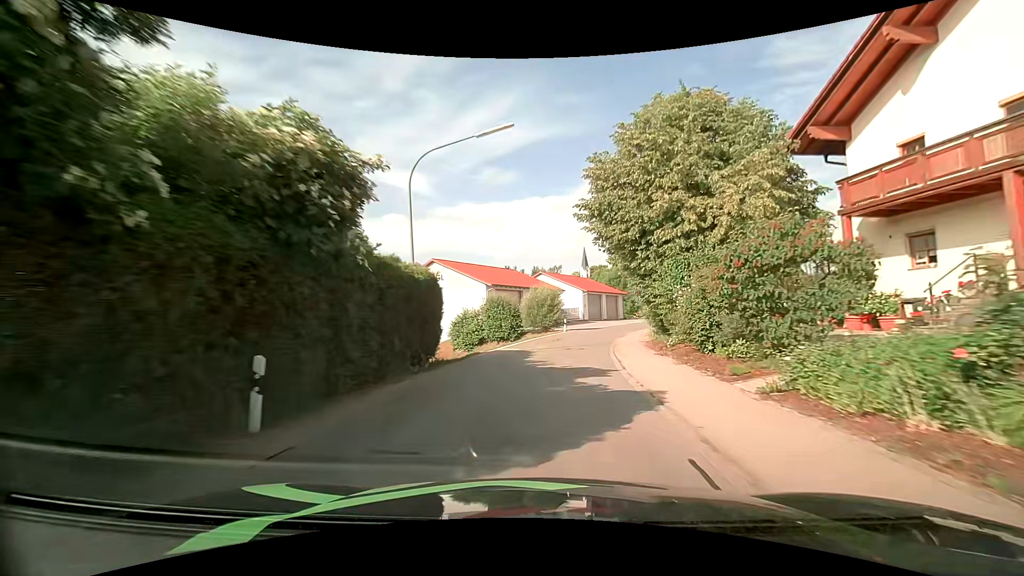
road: tertiary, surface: asphalt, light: Day
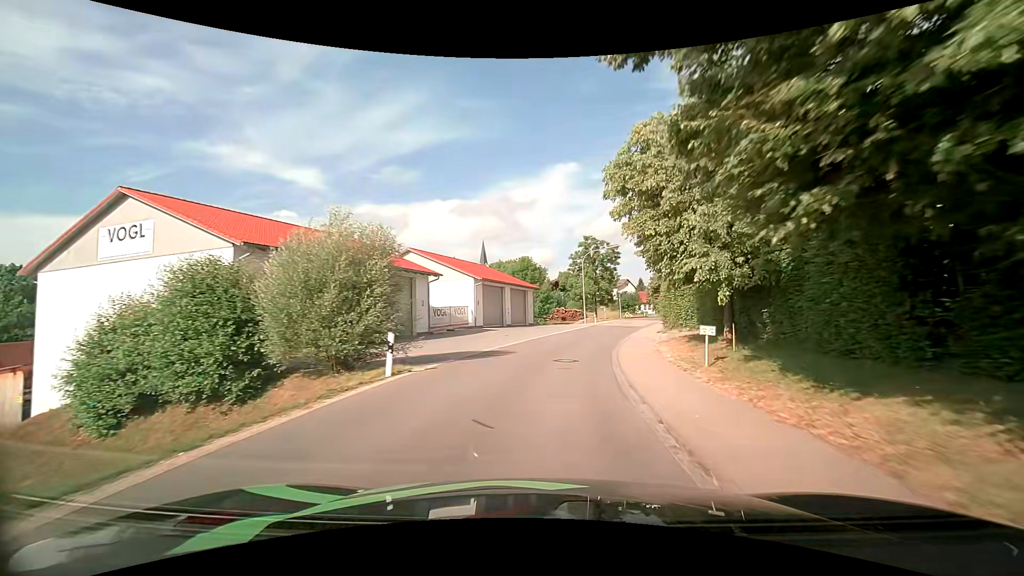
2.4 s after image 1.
(+2.9, +28.1) m; +11°
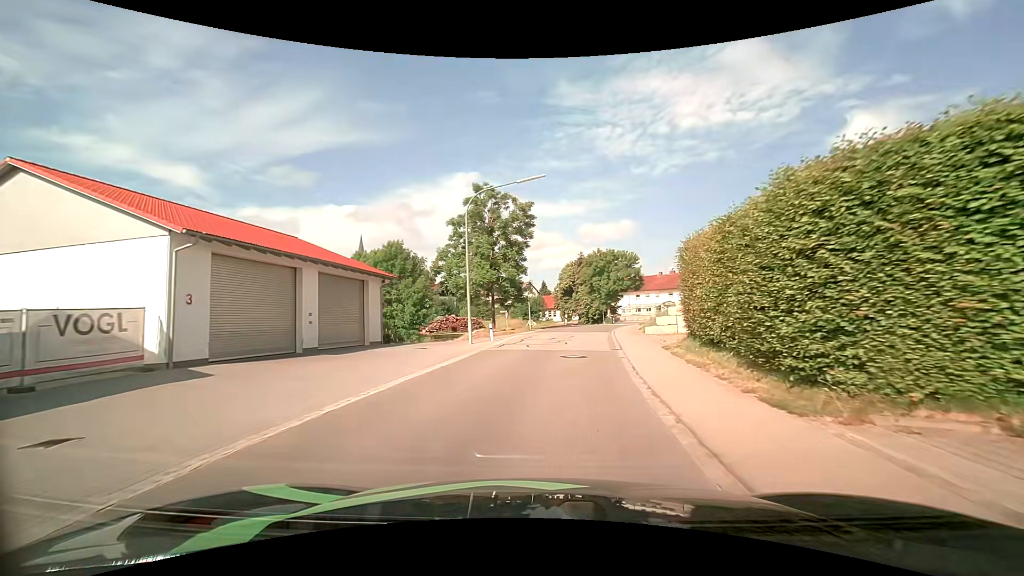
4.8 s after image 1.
(+3.1, +26.3) m; +12°
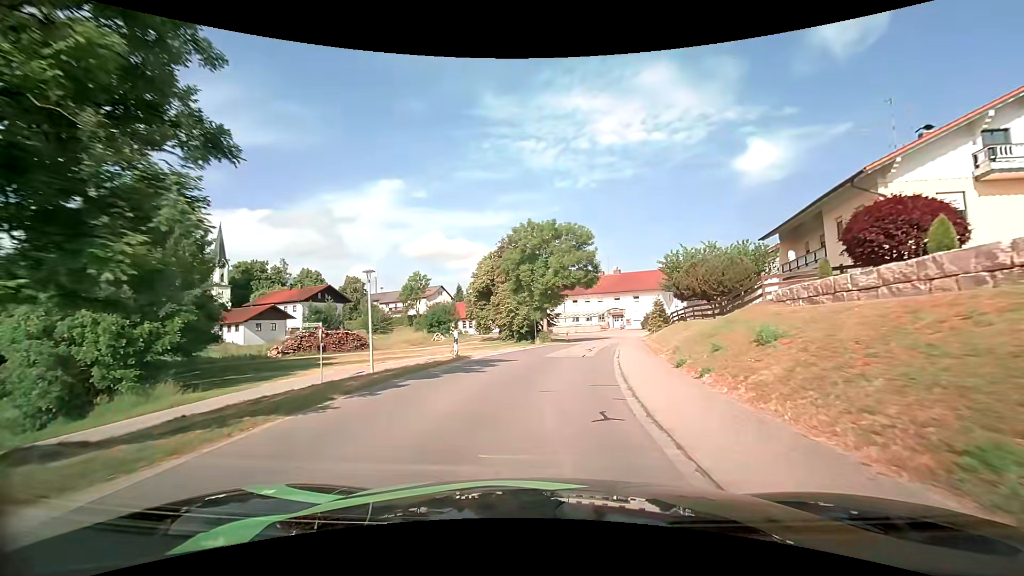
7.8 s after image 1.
(+2.6, +28.8) m; +9°
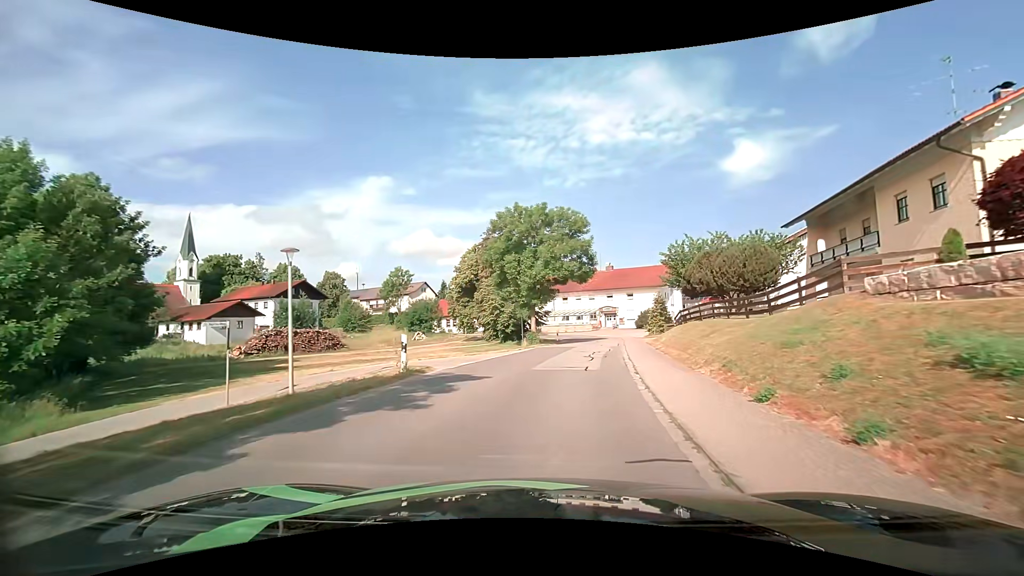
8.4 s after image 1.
(0.0, +5.6) m; +1°
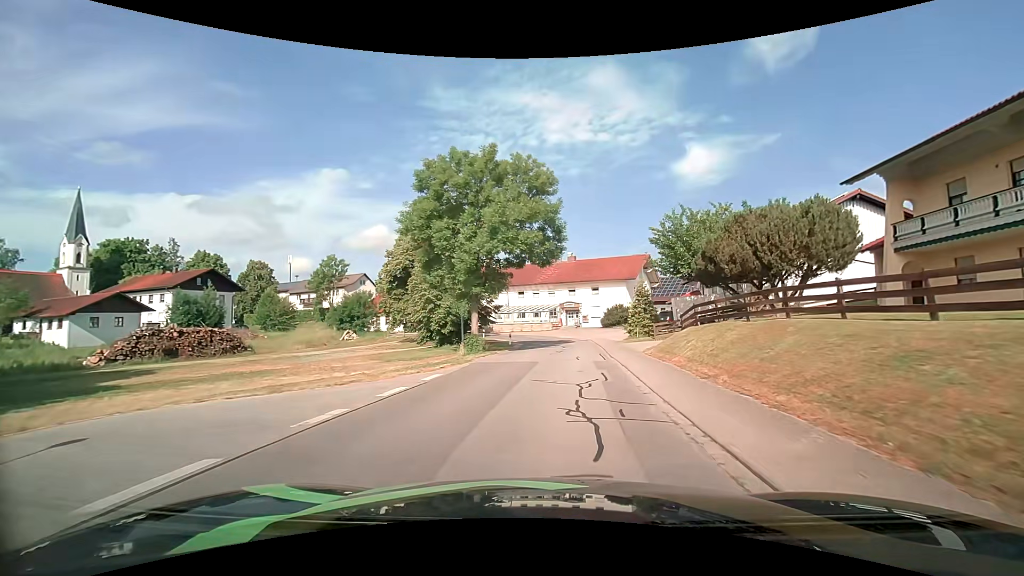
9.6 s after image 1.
(+0.4, +12.0) m; +5°
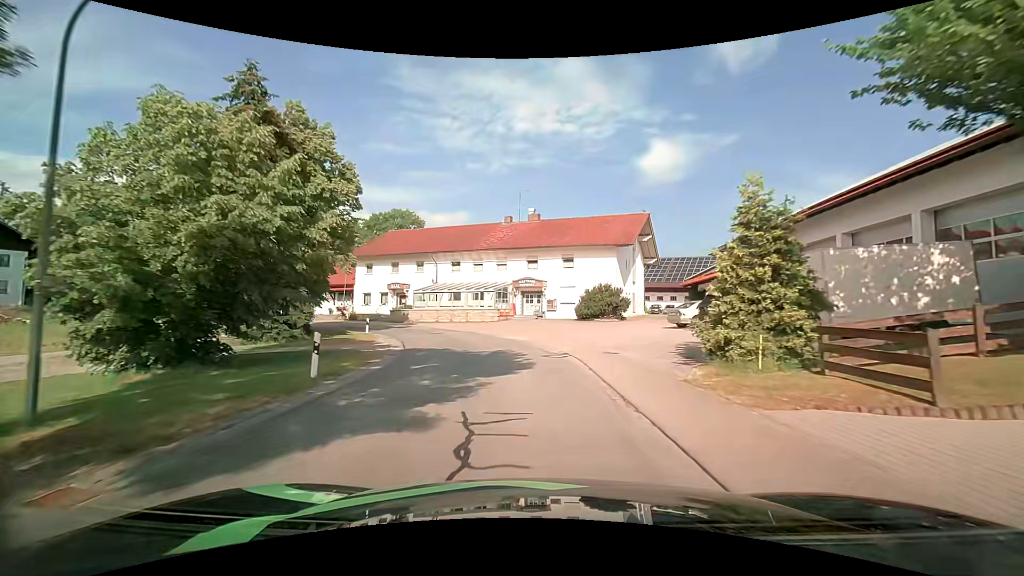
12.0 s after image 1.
(+1.7, +25.5) m; +4°
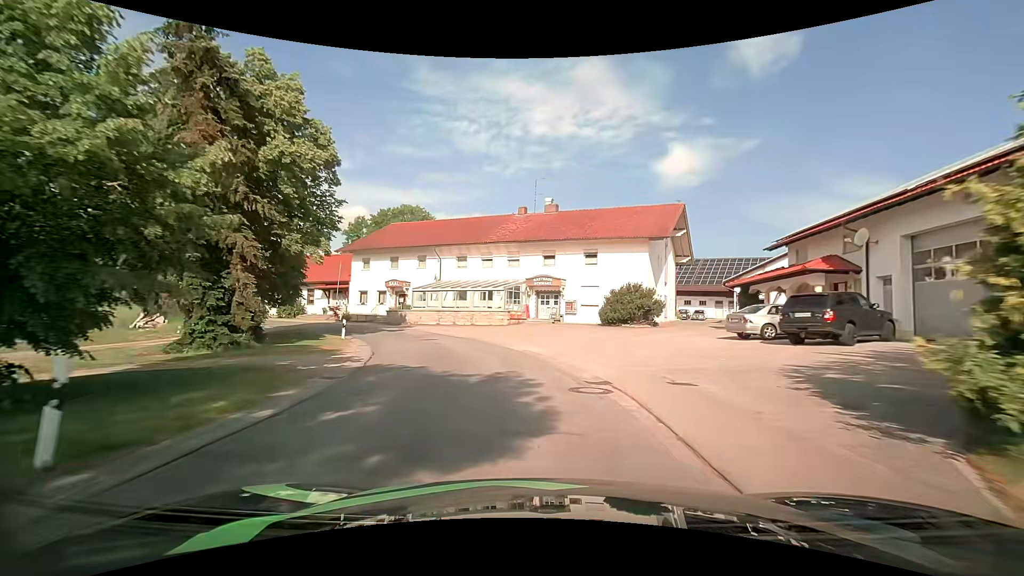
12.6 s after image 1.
(-0.1, +6.2) m; -1°
(-1, +10) (-2, +20) (-6, +29) (-12, +37) (-20, +43) (-29, +48) (-38, +53) (-47, +56) (-56, +60) (-66, +64) m
